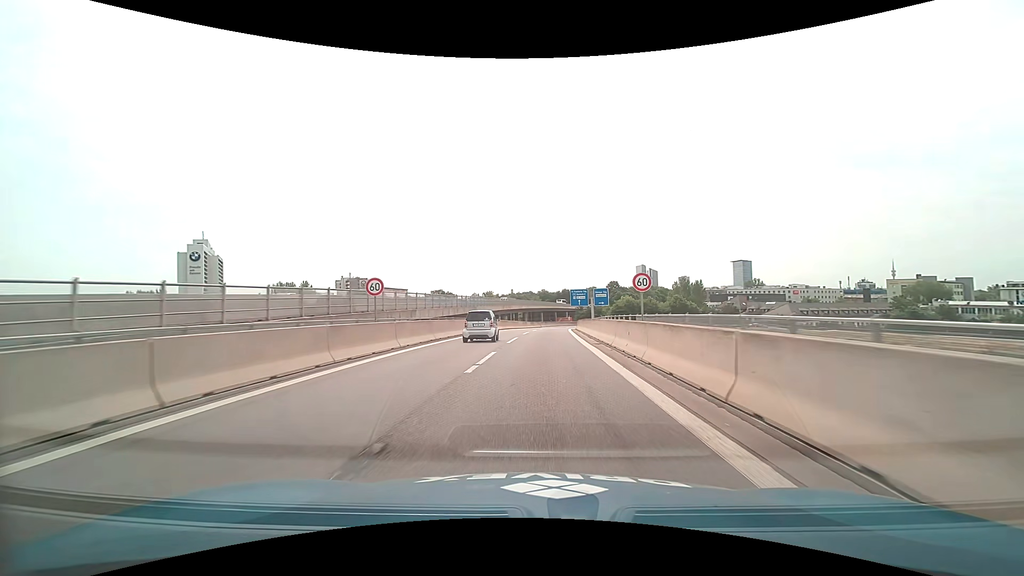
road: motorway_link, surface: asphalt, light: Day
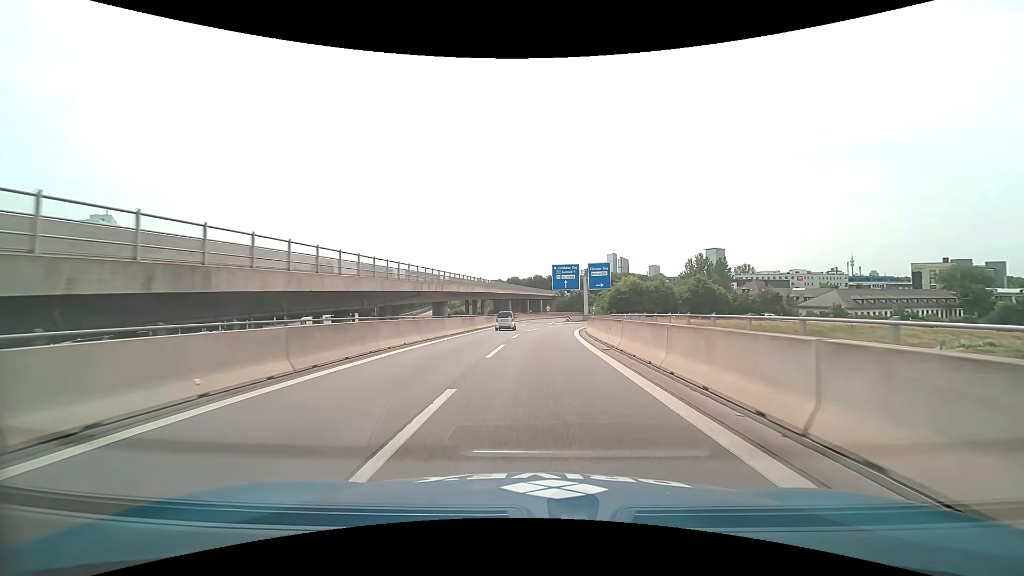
(+0.9, +44.1) m; +3°
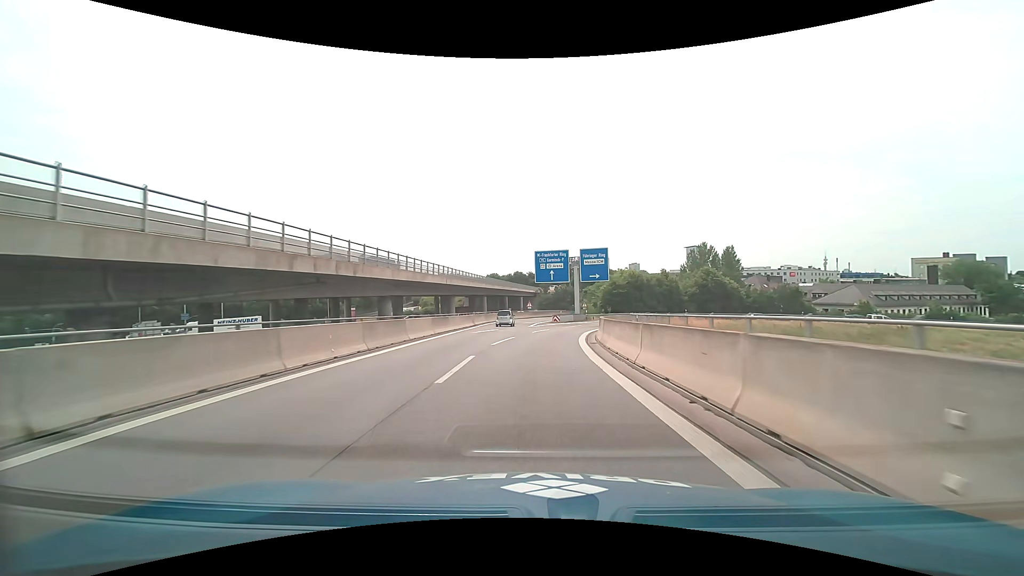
(+0.2, +17.2) m; +2°
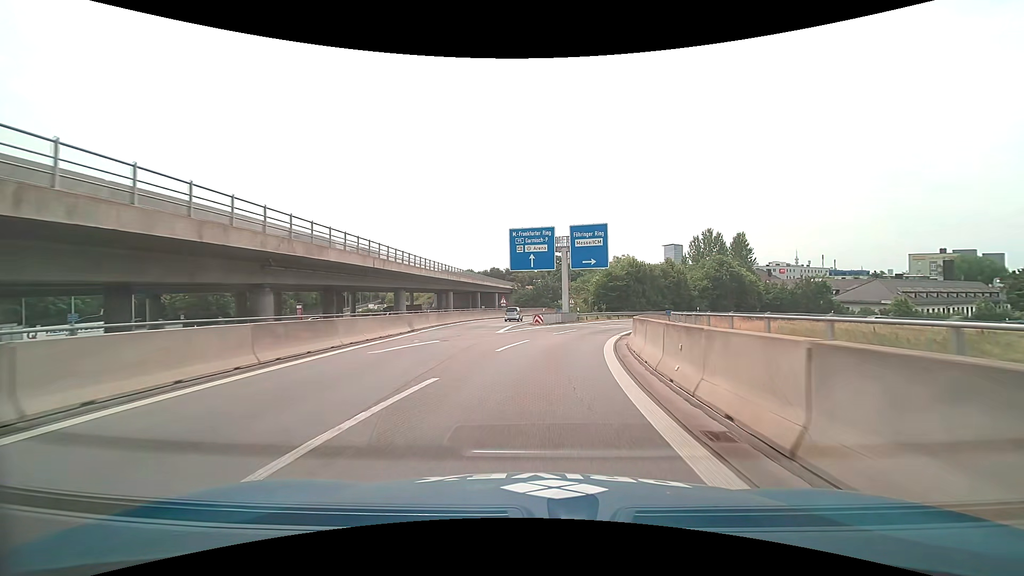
(+0.4, +17.1) m; +2°
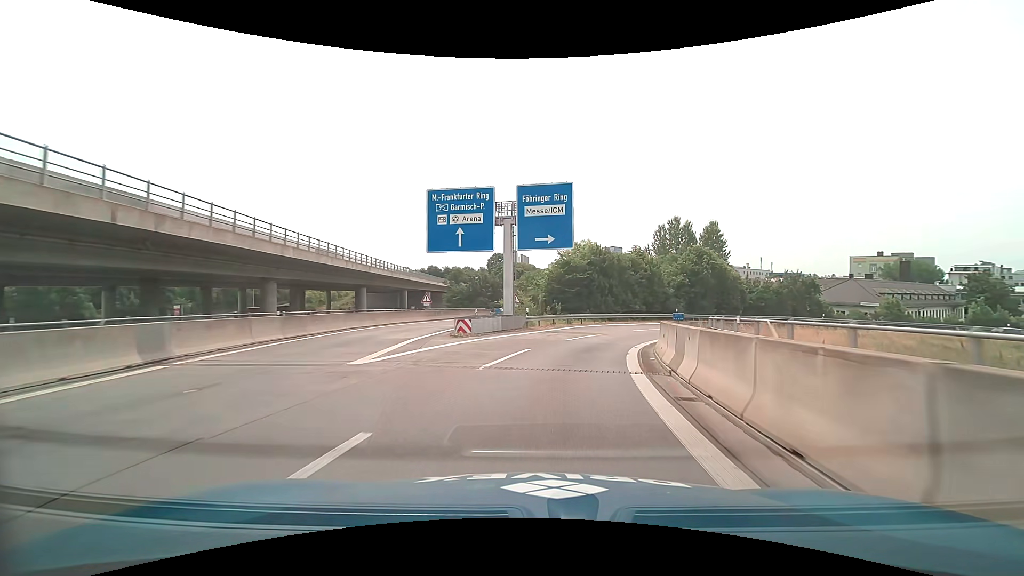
(+0.8, +16.4) m; +6°
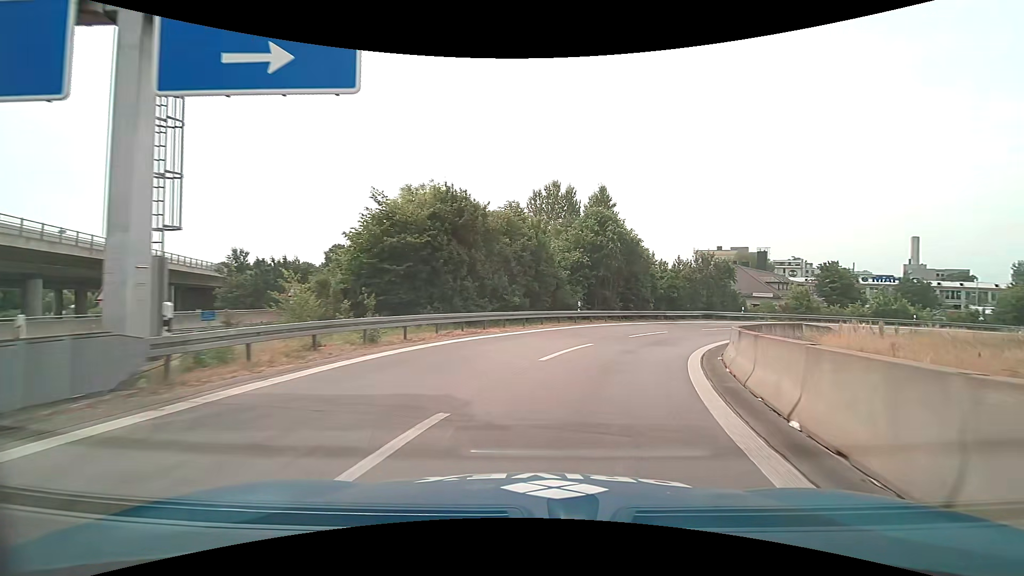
(+2.8, +22.5) m; +16°
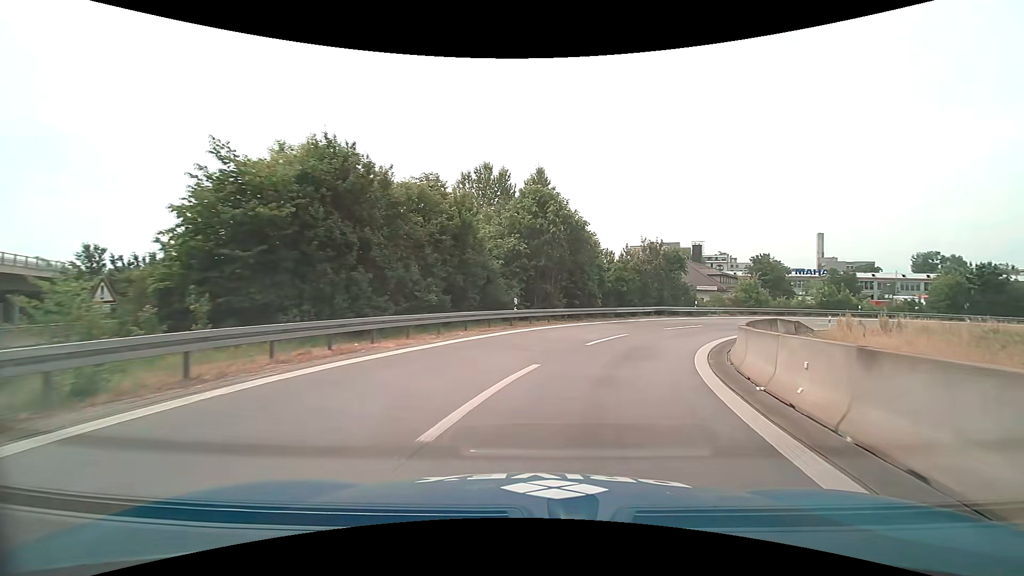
(+0.5, +7.1) m; +8°
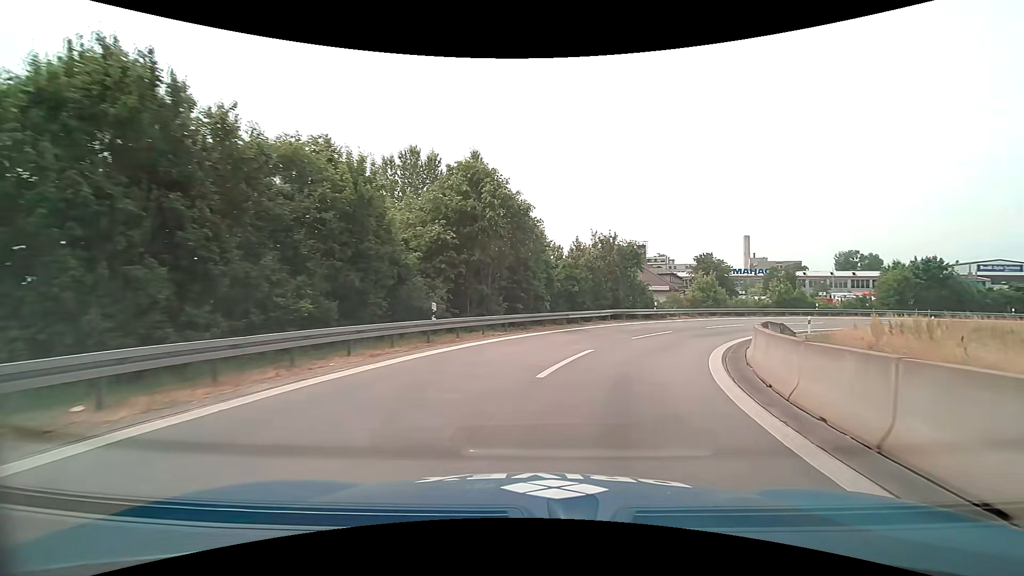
(+0.4, +6.8) m; +6°
